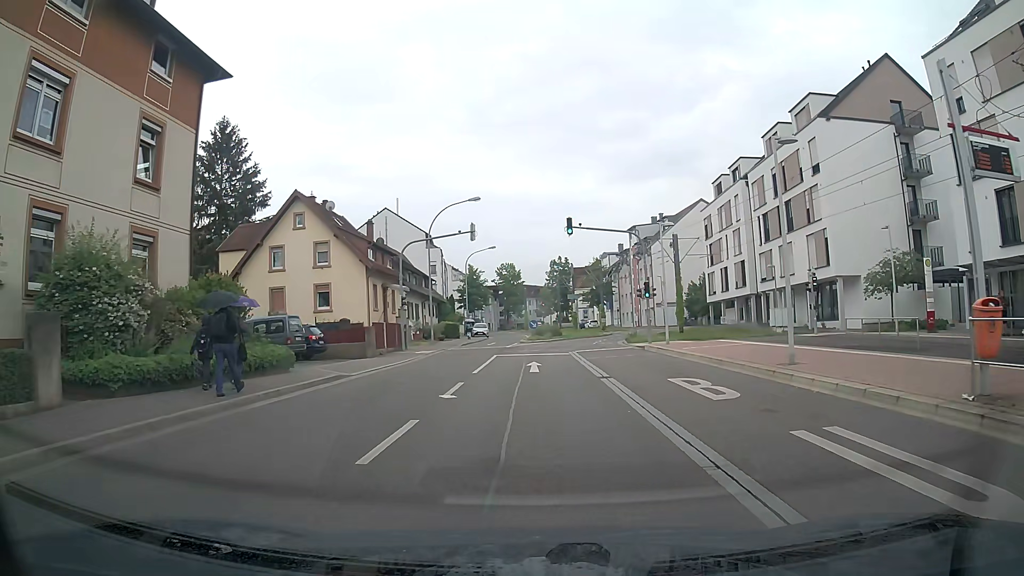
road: tertiary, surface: asphalt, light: Day
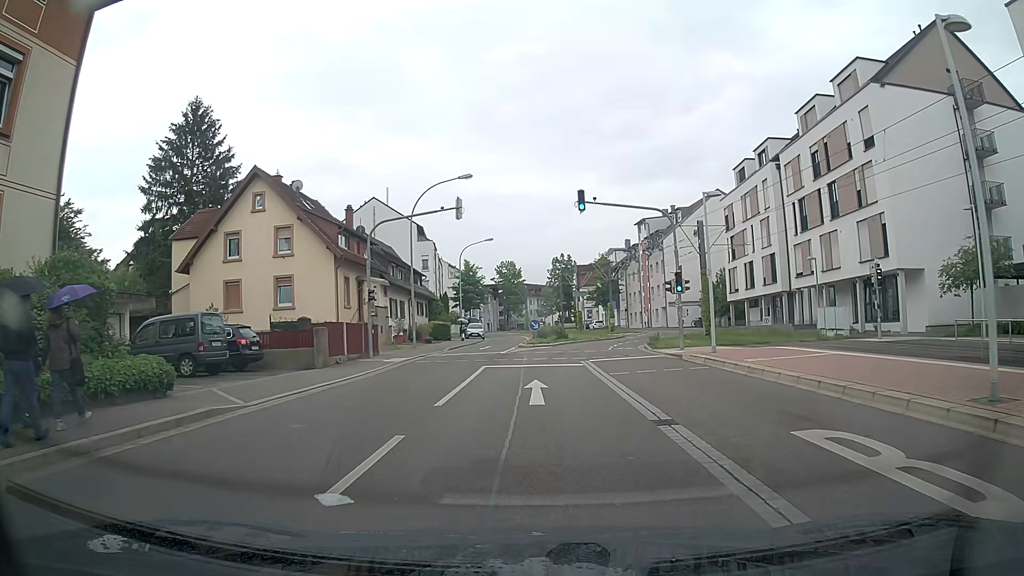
(0.0, +7.3) m; 0°
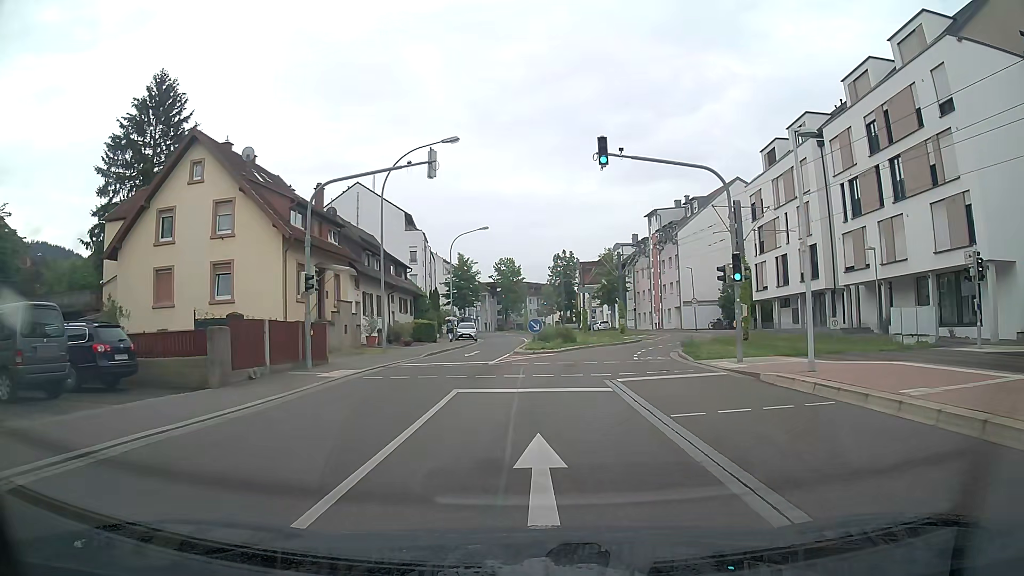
(0.0, +7.9) m; 0°
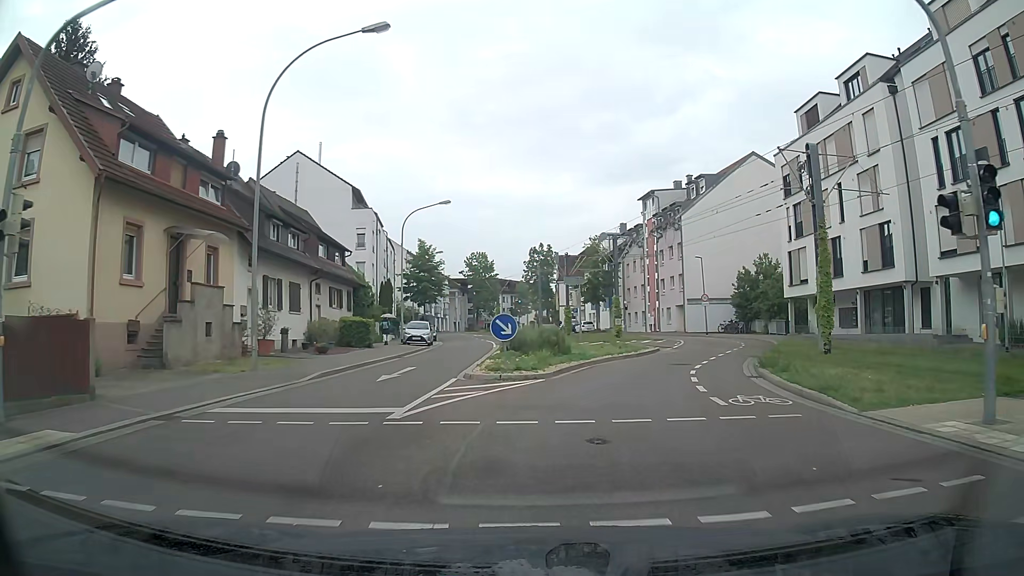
(+0.1, +12.5) m; +2°
(+1, +10) (+3, +20) (+7, +29) (+10, +38) (+10, +48) (+9, +58) (+6, +68) (+4, +78) (+2, +88) (0, +97) m
